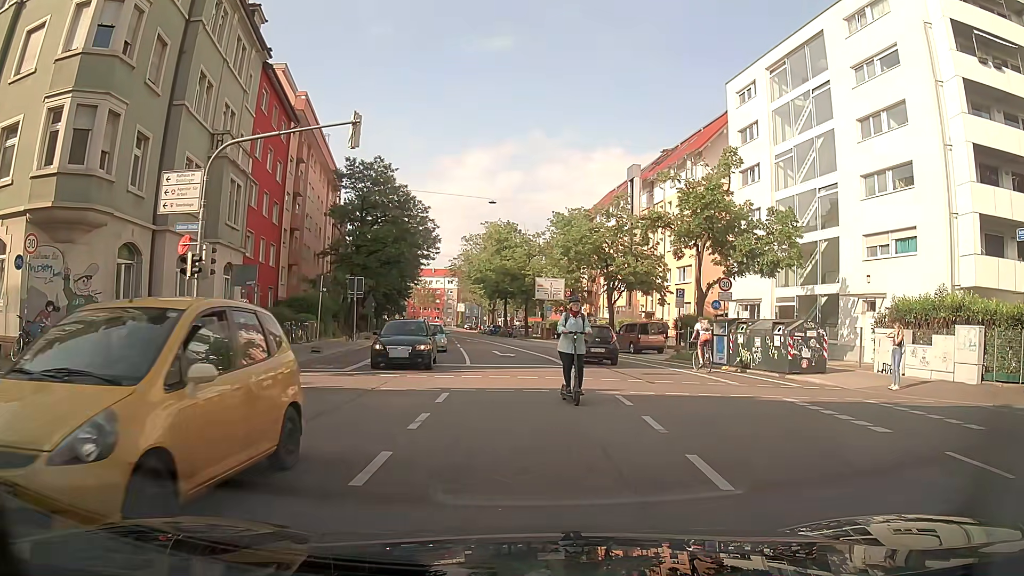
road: secondary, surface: asphalt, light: Day
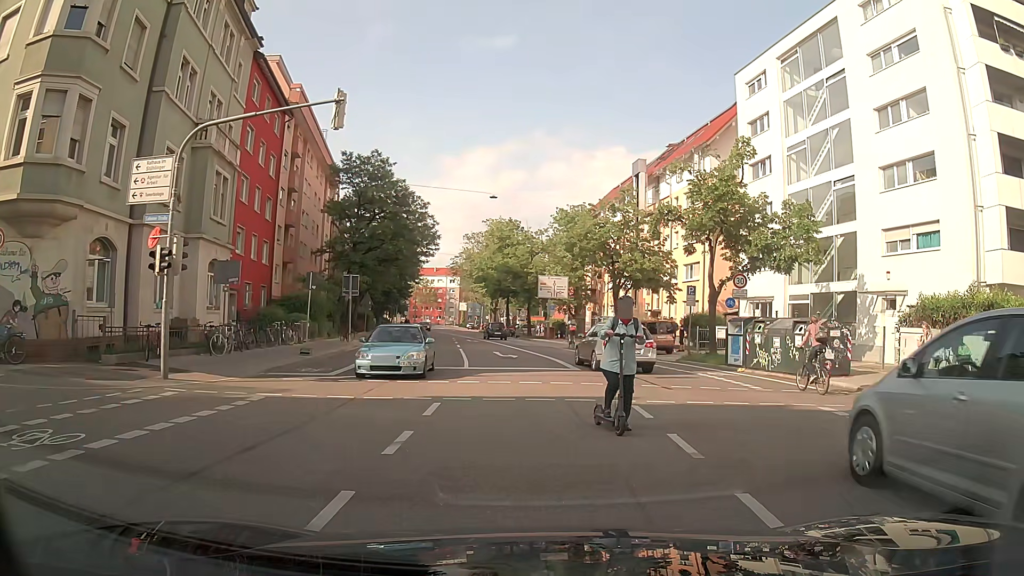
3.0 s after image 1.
(0.0, +1.6) m; 0°
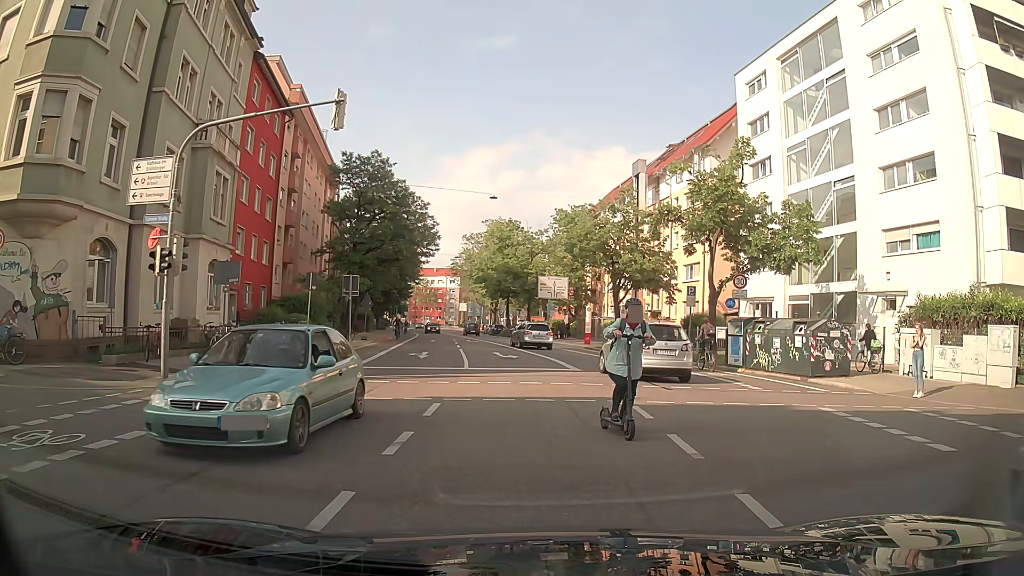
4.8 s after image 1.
(0.0, +0.1) m; 0°
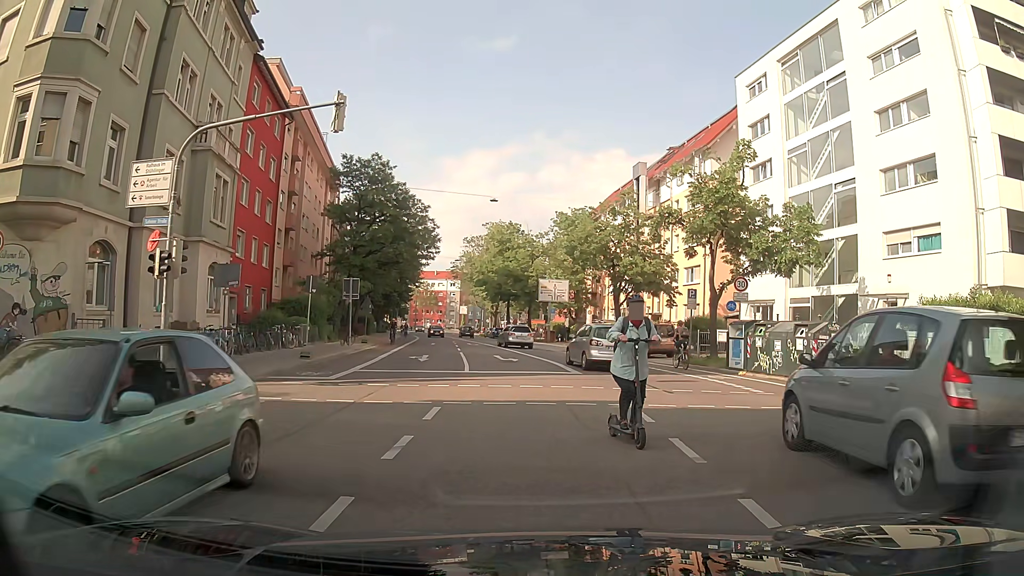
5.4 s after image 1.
(0.0, 0.0) m; 0°
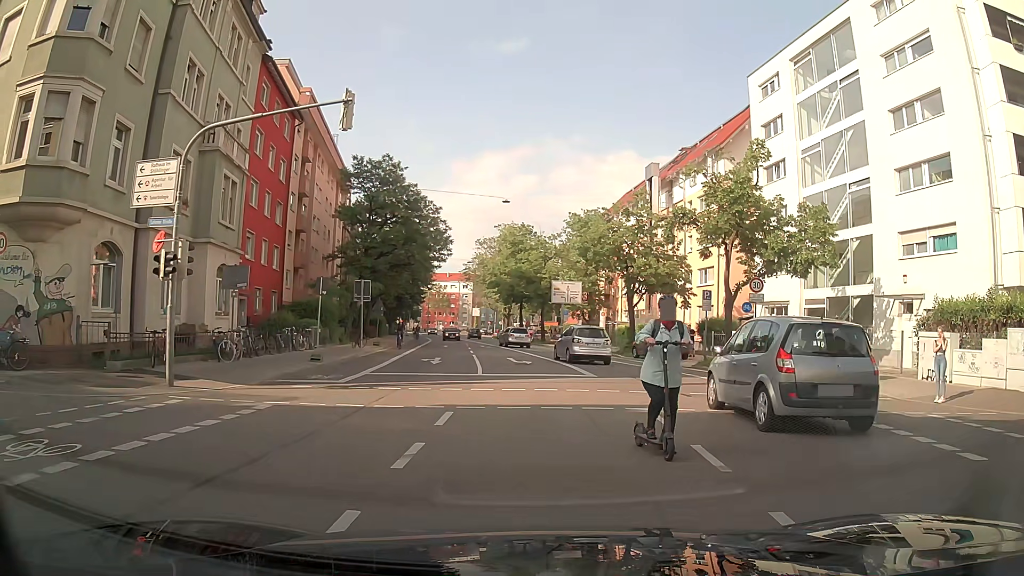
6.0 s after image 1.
(0.0, +0.4) m; 0°
